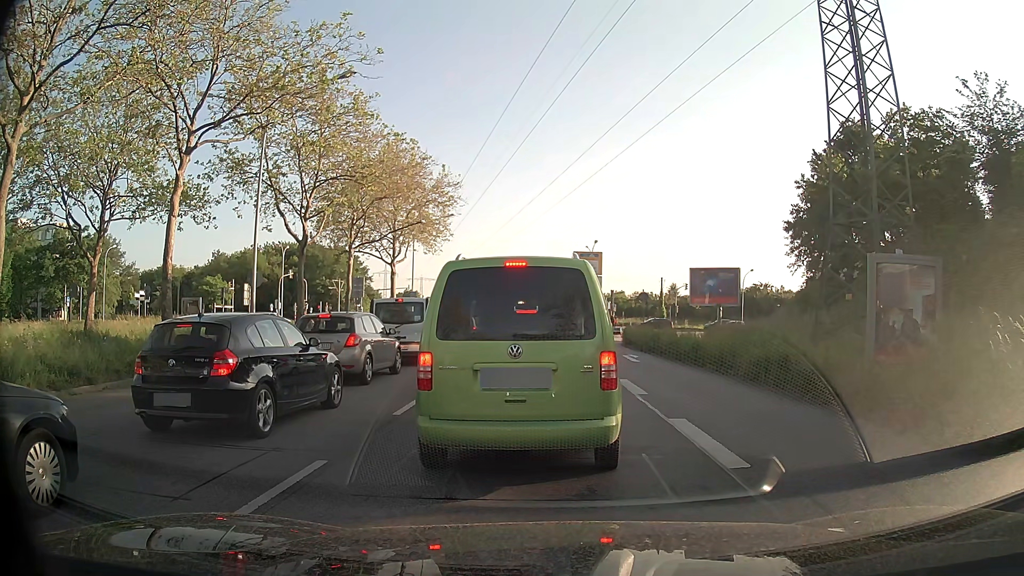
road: primary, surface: asphalt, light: Day
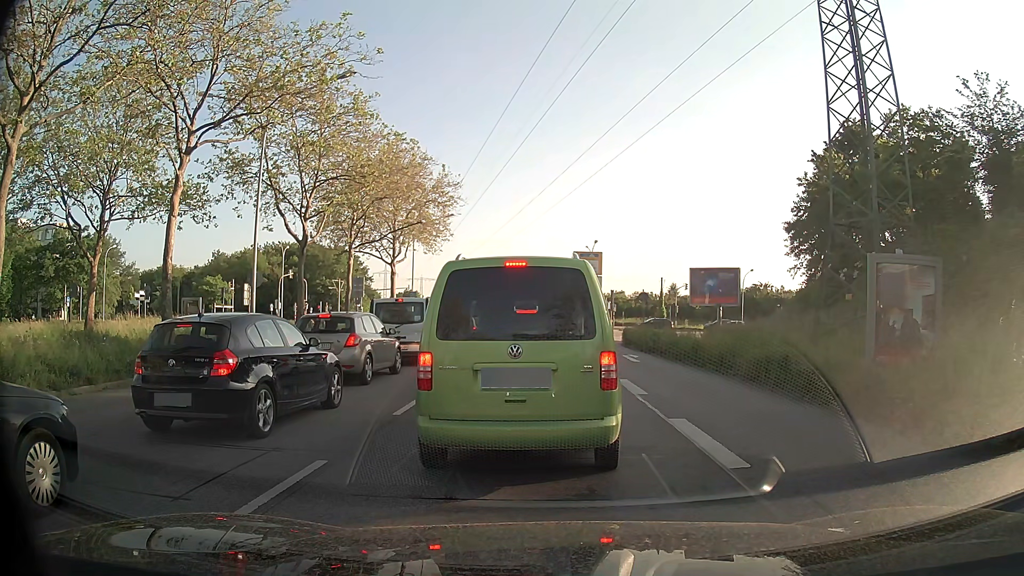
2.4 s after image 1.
(0.0, 0.0) m; 0°
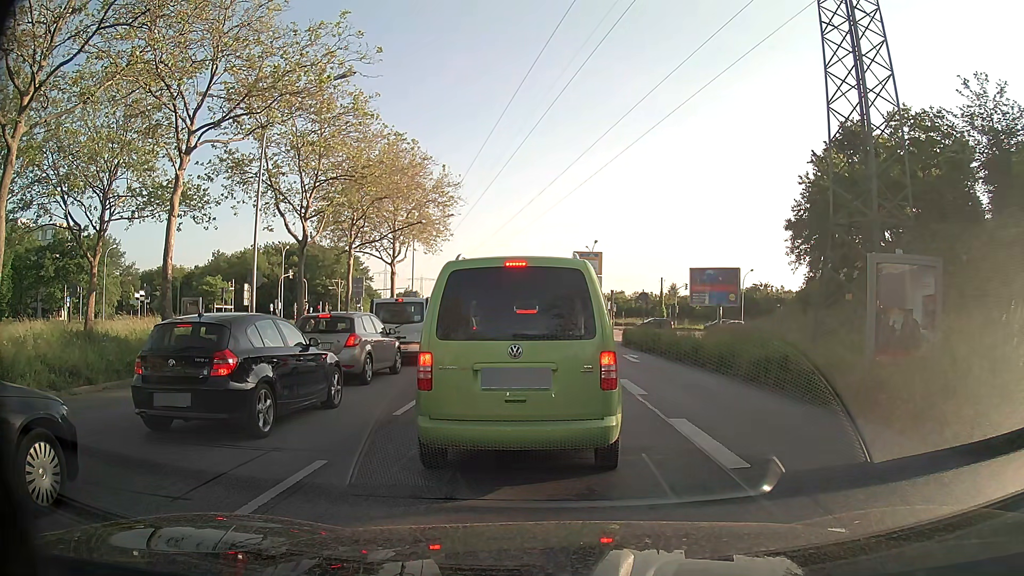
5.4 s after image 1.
(0.0, 0.0) m; 0°
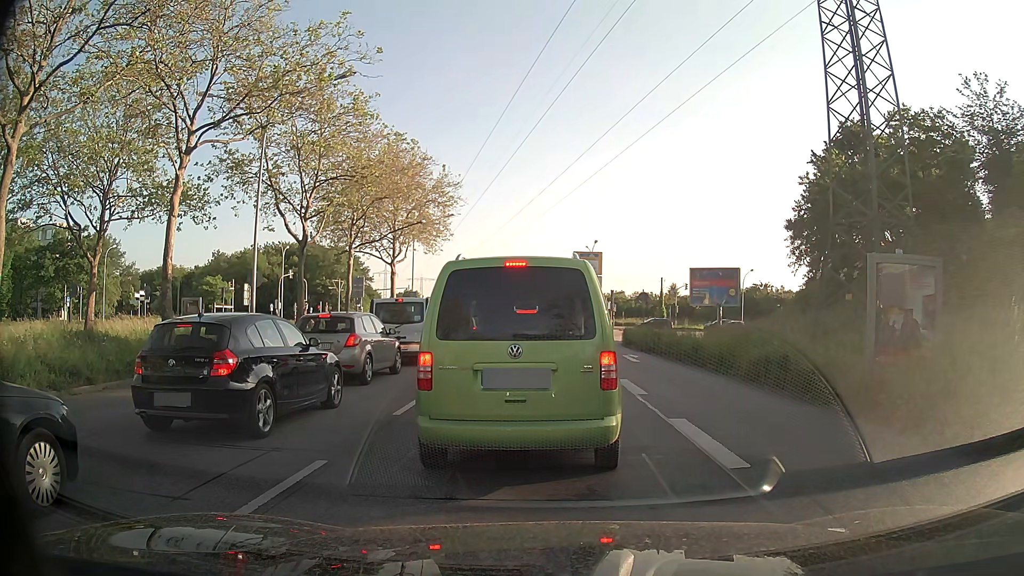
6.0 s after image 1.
(0.0, 0.0) m; 0°
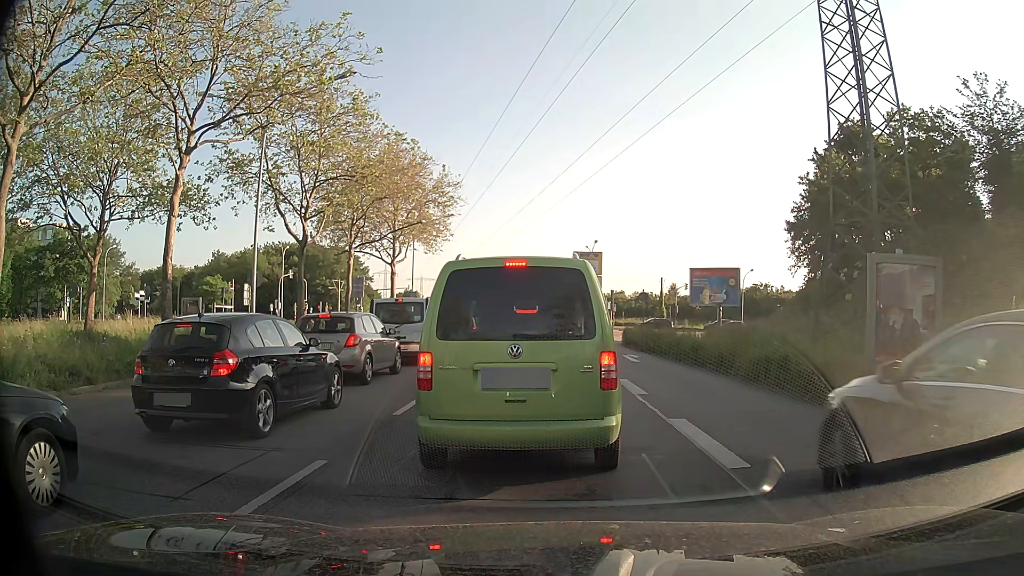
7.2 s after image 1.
(0.0, 0.0) m; 0°
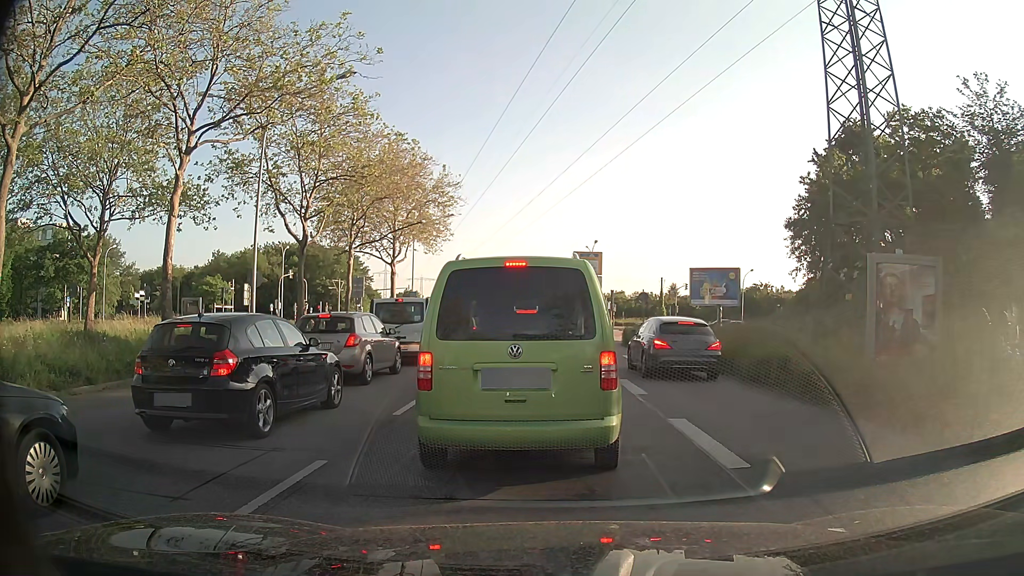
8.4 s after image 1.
(0.0, 0.0) m; 0°
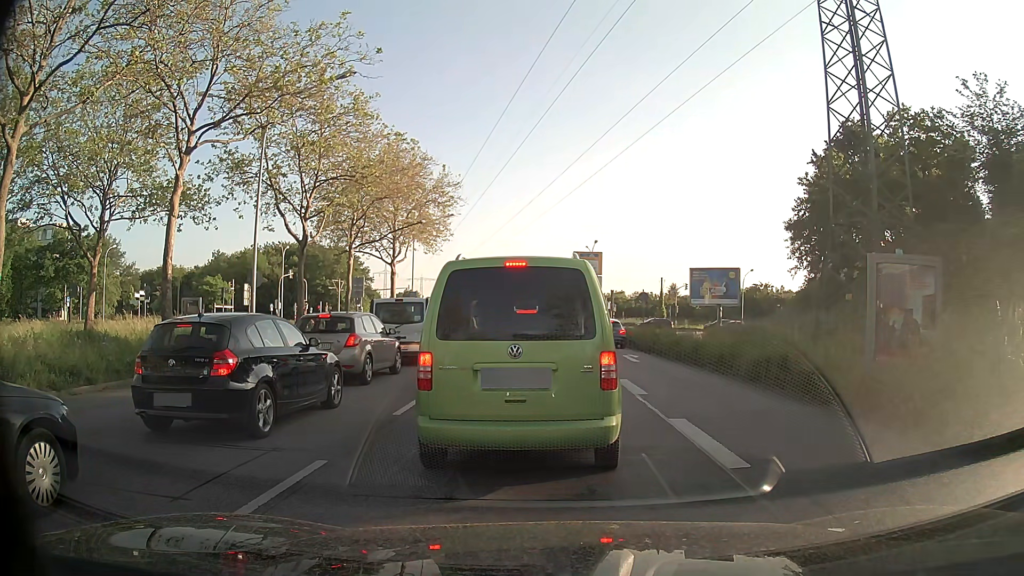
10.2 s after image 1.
(0.0, 0.0) m; 0°
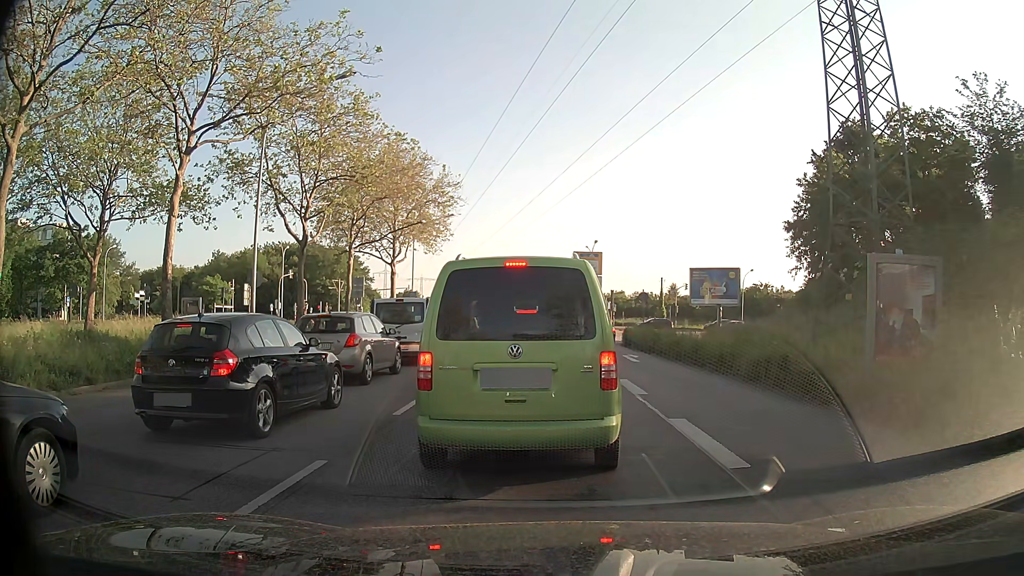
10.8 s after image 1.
(0.0, 0.0) m; 0°
(0, +10) (+1, +20) (+1, +30) (+1, +40) (+1, +50) (+1, +60) (+1, +70) (+1, +80) (0, +90) (0, +100) m
